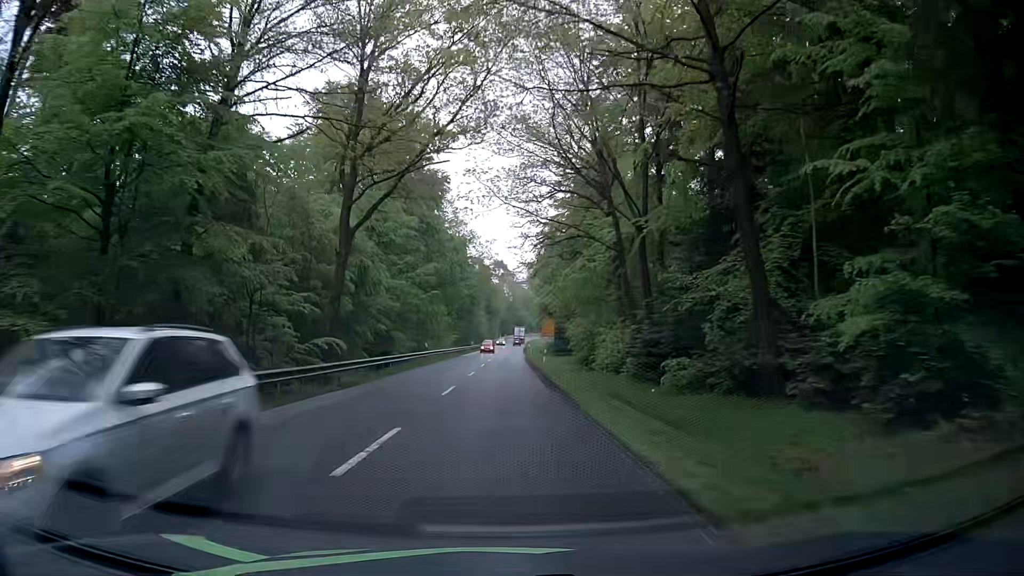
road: secondary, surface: asphalt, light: Day
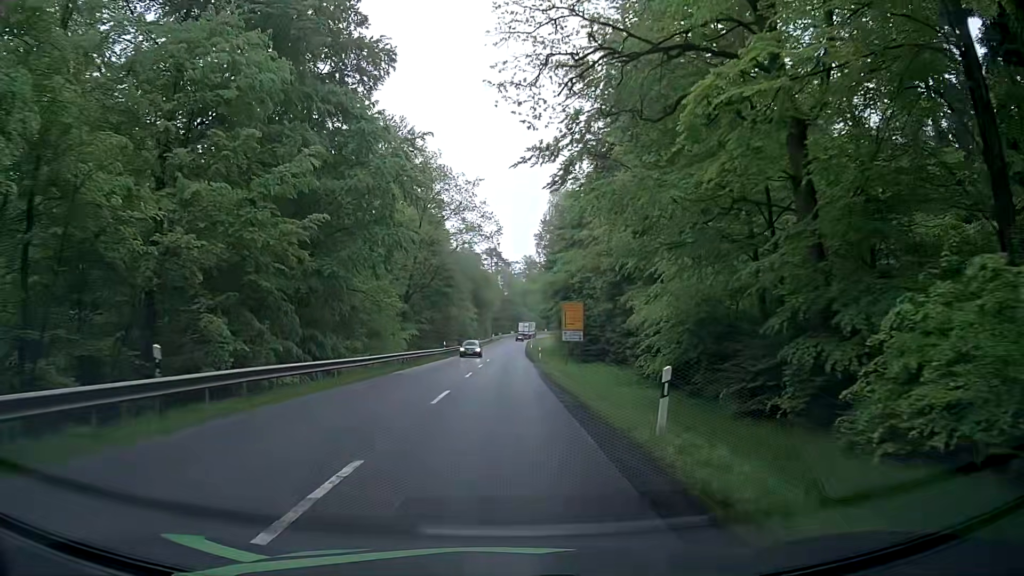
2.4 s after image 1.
(+0.5, +36.4) m; +1°
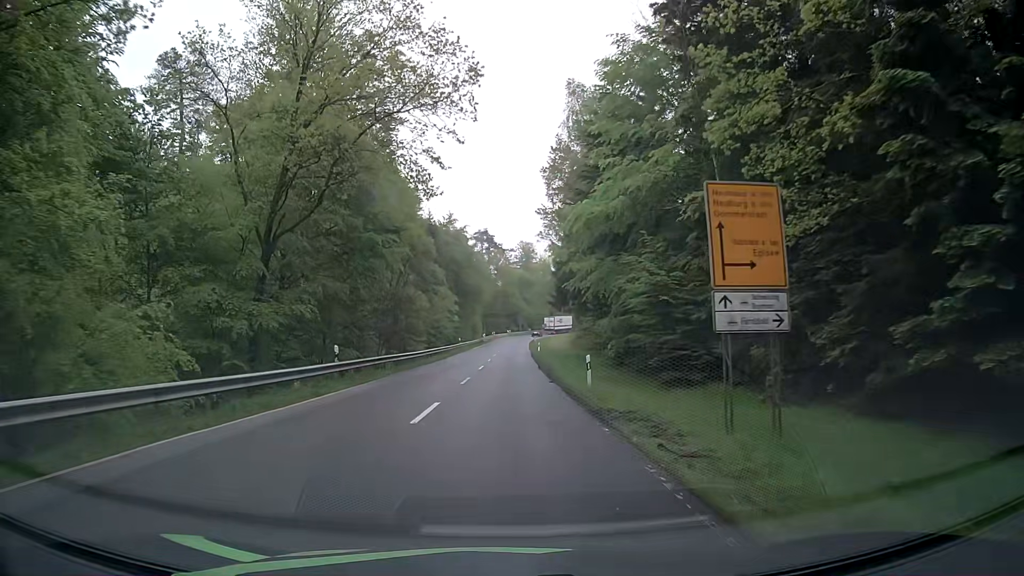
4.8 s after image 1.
(-0.2, +36.4) m; +1°
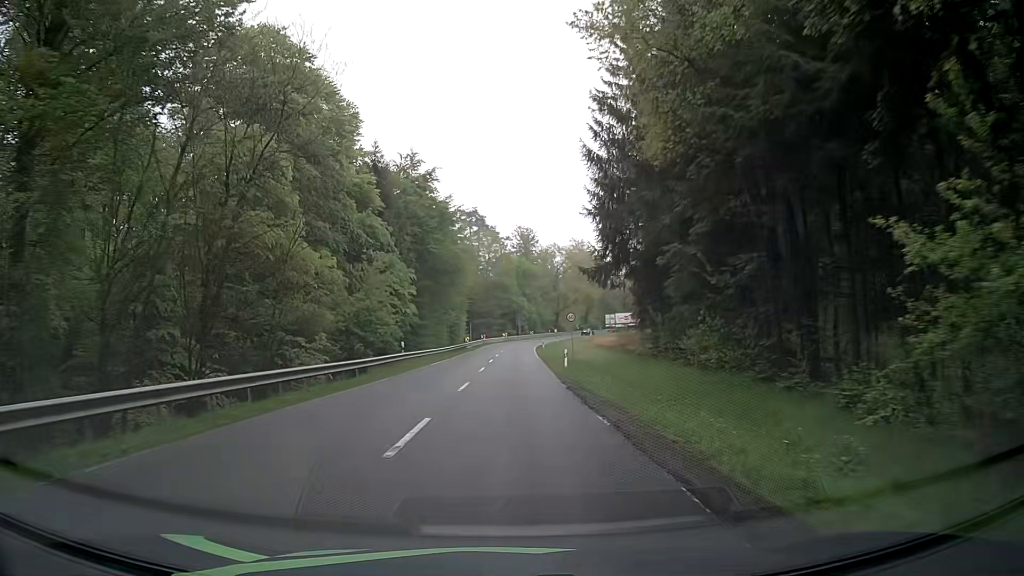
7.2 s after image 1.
(-0.4, +36.4) m; 0°
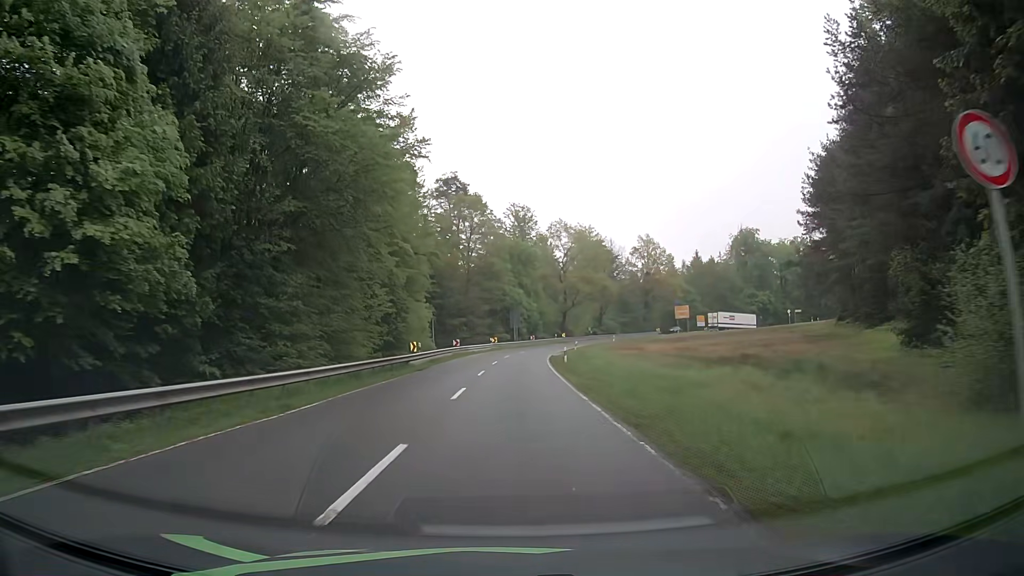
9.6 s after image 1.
(0.0, +36.3) m; 0°
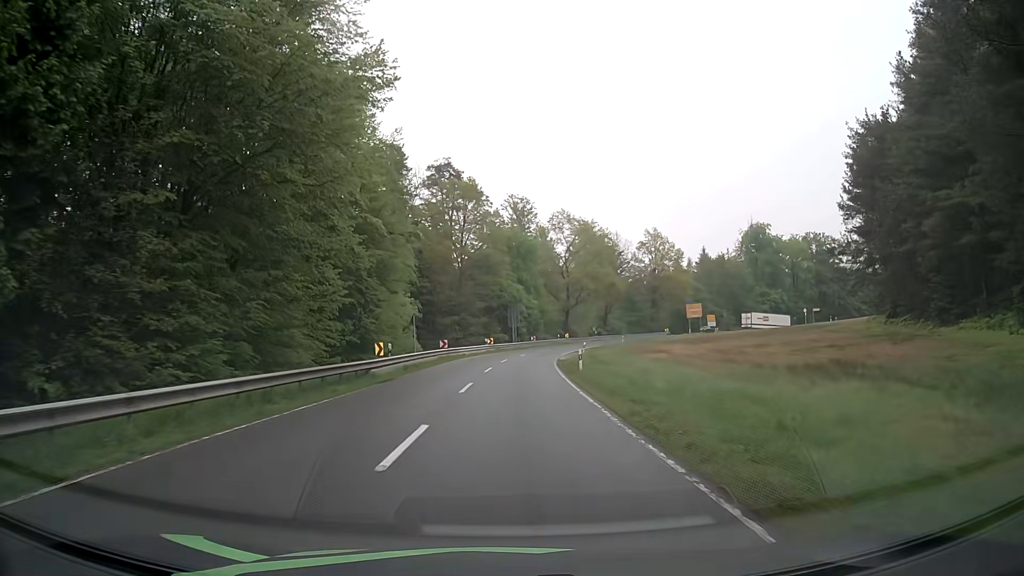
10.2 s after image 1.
(0.0, +9.0) m; 0°
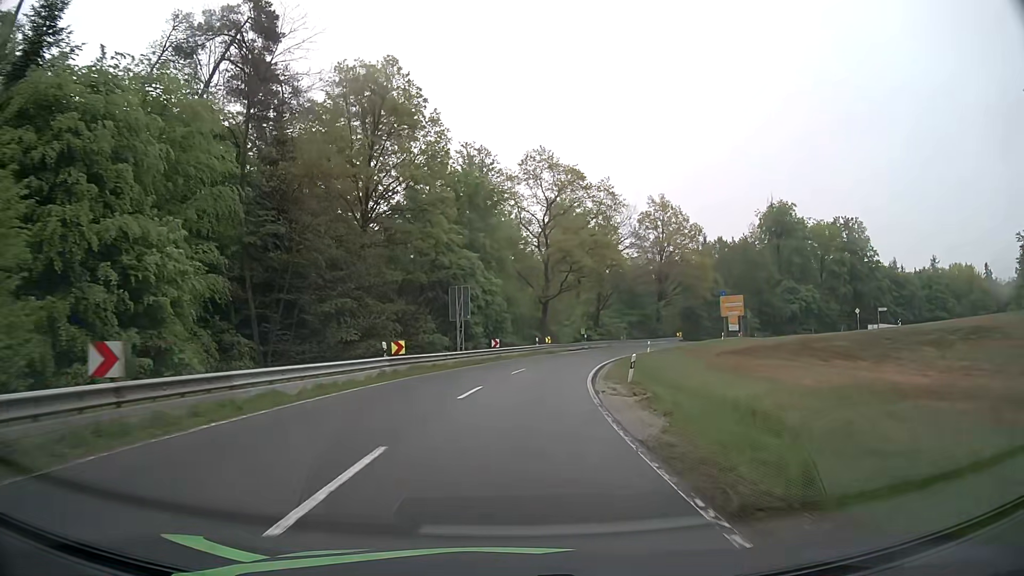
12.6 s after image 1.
(+0.9, +35.9) m; +4°
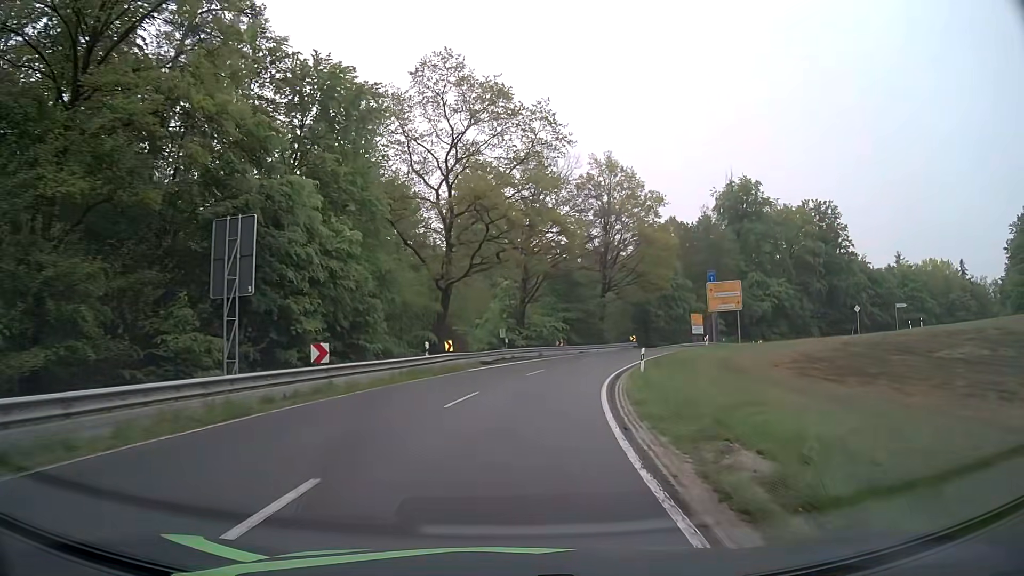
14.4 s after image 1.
(+1.5, +24.0) m; +8°
(0, +10) (+2, +20) (+4, +30) (+7, +39) (+11, +48) (+16, +57) (+25, +62) (+34, +63) (+44, +61) (+53, +56) m
